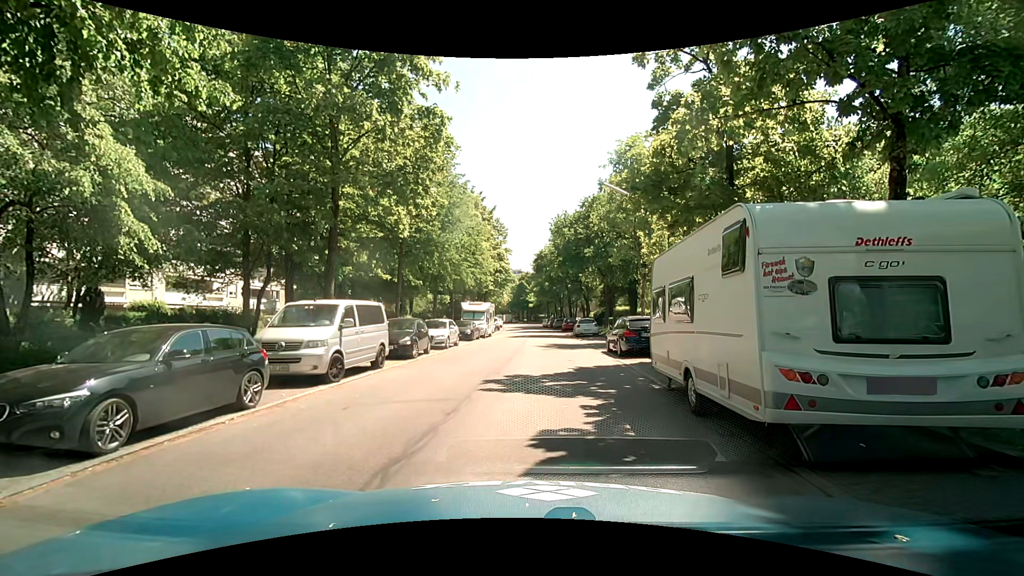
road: residential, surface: asphalt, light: Day
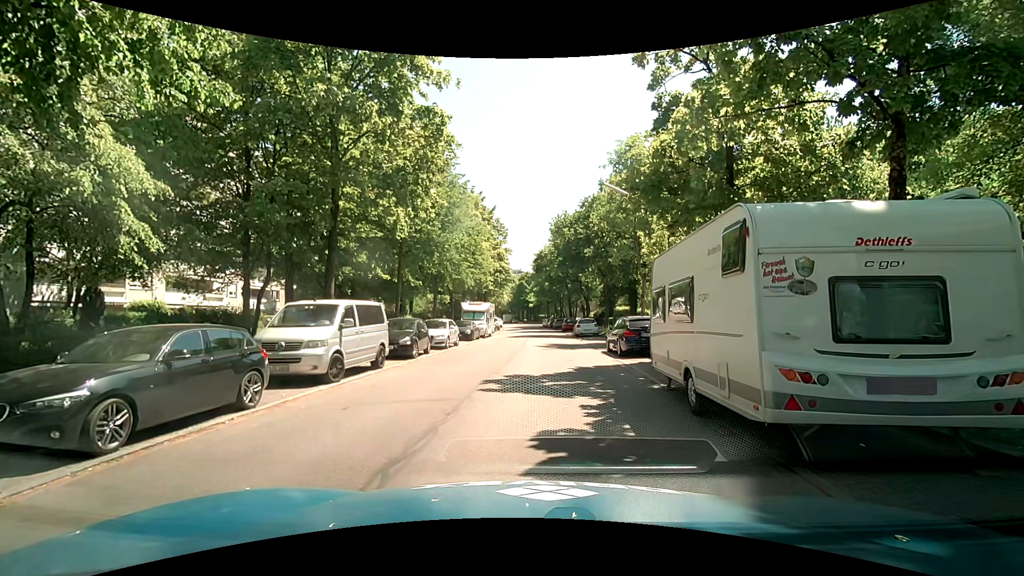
(0.0, 0.0) m; 0°
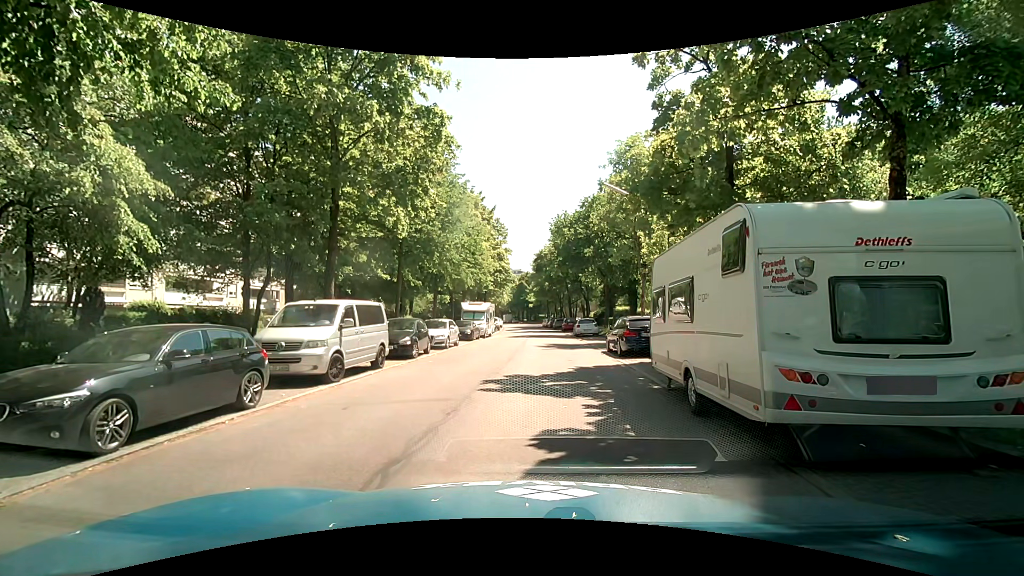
(0.0, 0.0) m; 0°
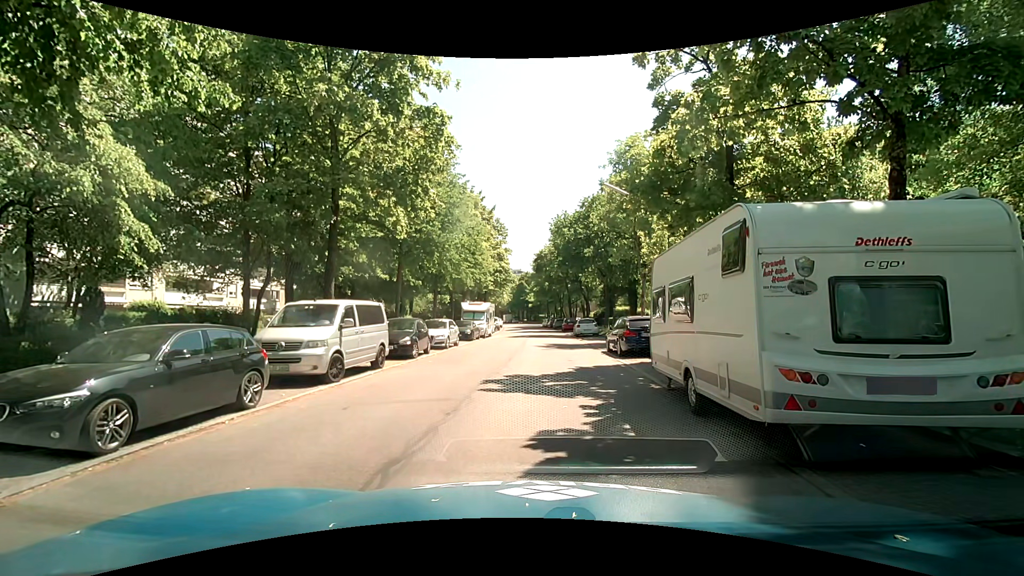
(0.0, 0.0) m; 0°
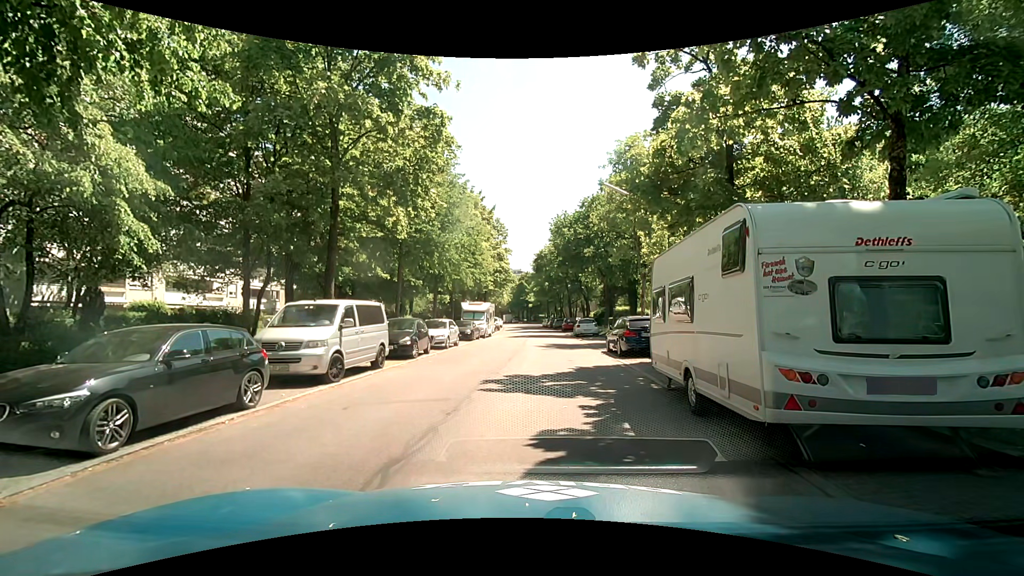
(0.0, 0.0) m; 0°
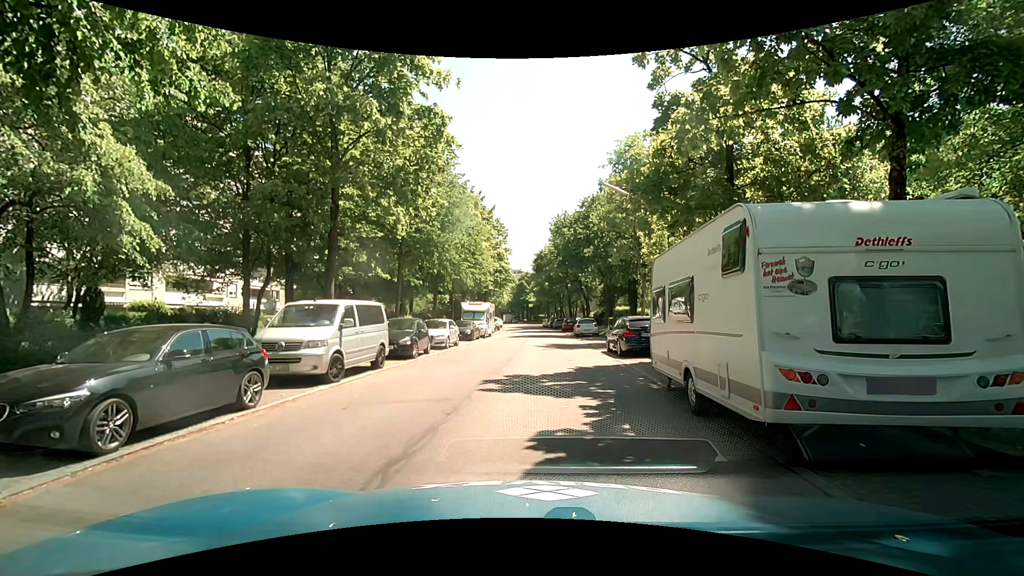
(0.0, 0.0) m; 0°
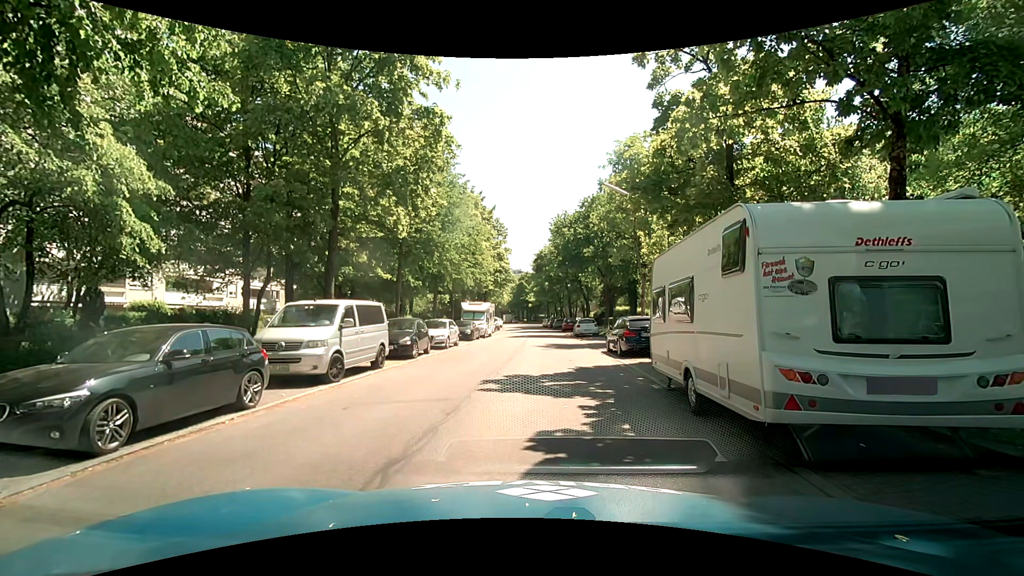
(0.0, 0.0) m; 0°
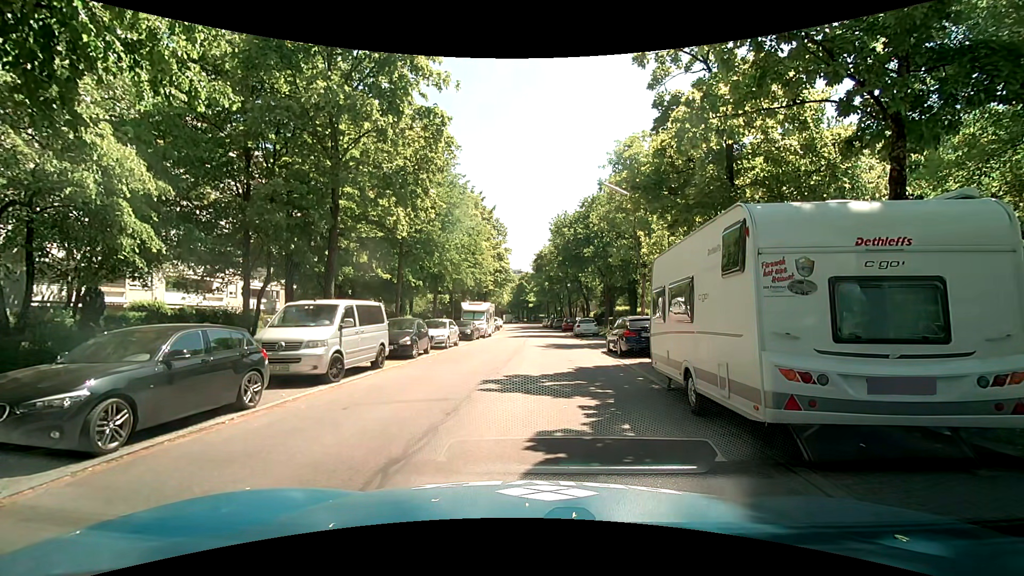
(0.0, 0.0) m; 0°
